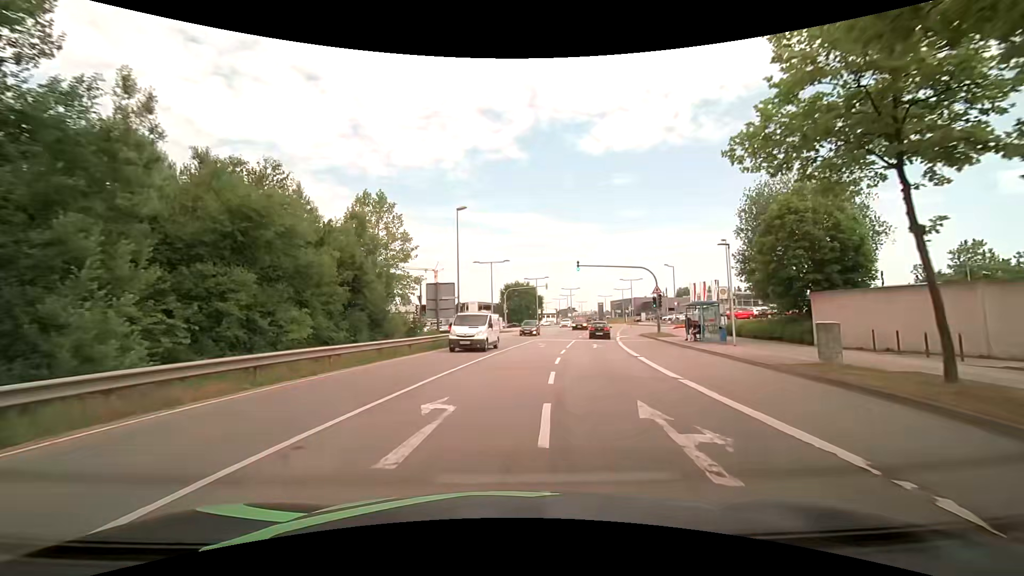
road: secondary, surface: asphalt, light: Day
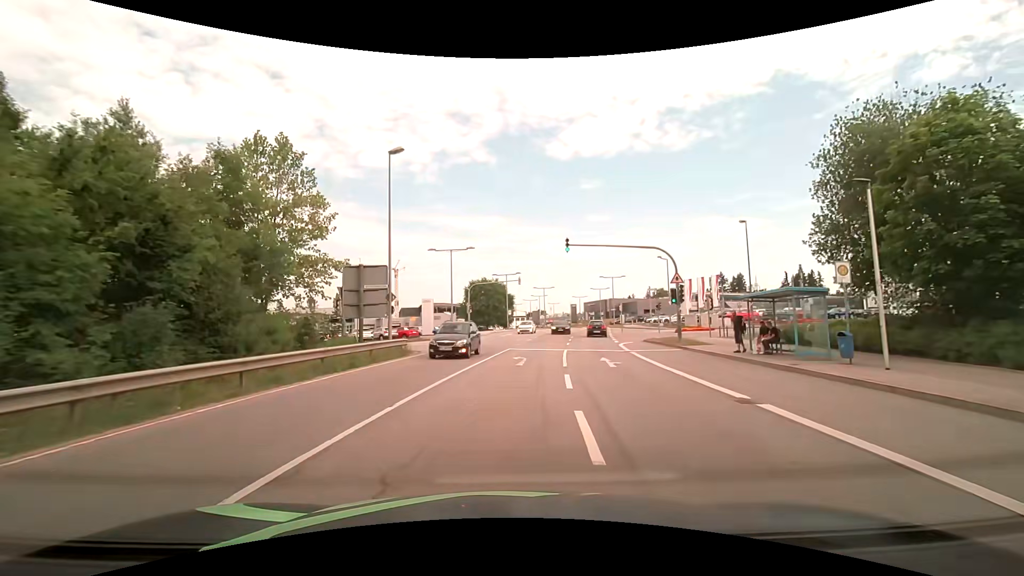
(+0.5, +12.7) m; +4°
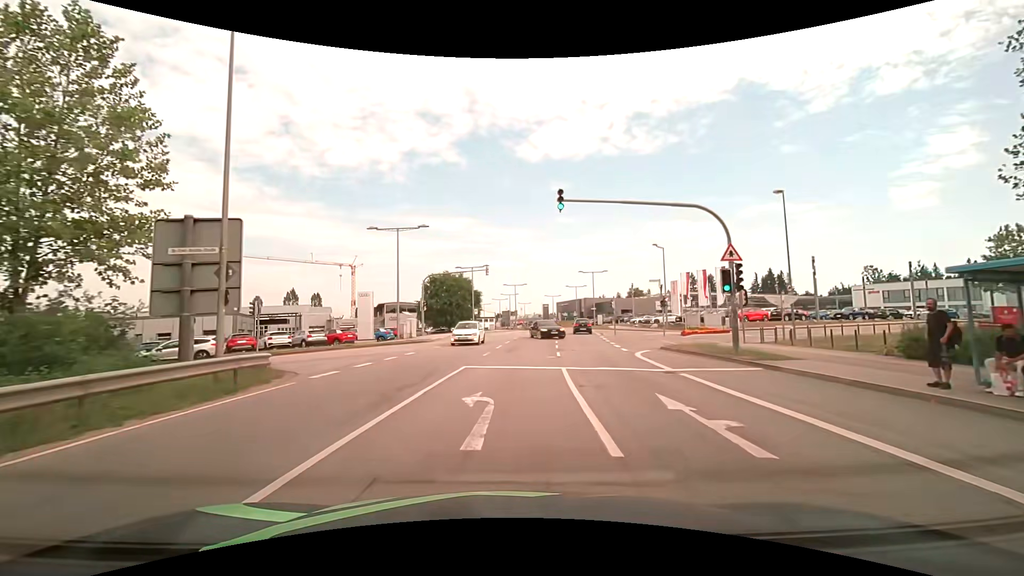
(+0.3, +11.5) m; +4°
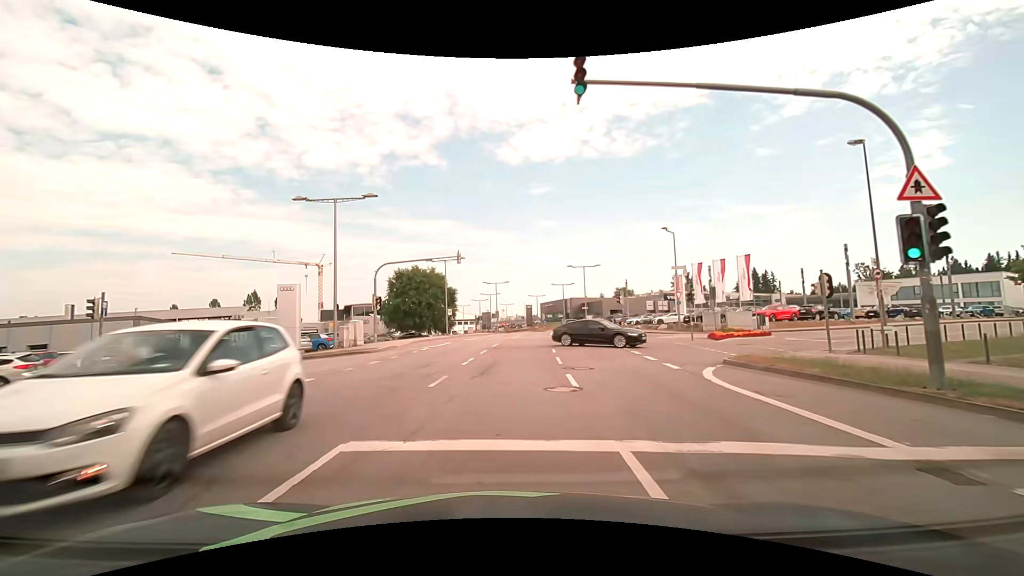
(+0.3, +9.9) m; +3°
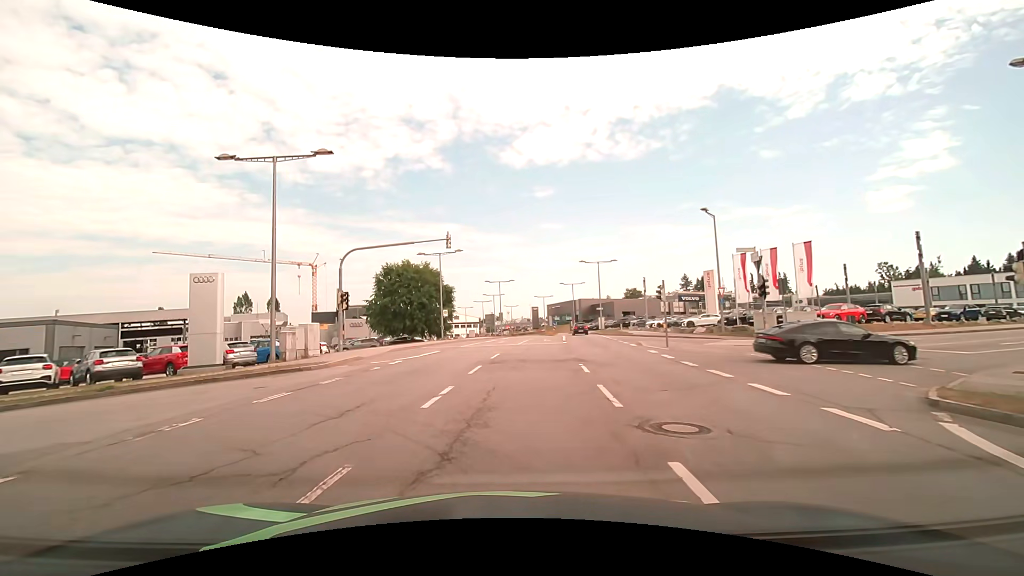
(0.0, +8.0) m; 0°
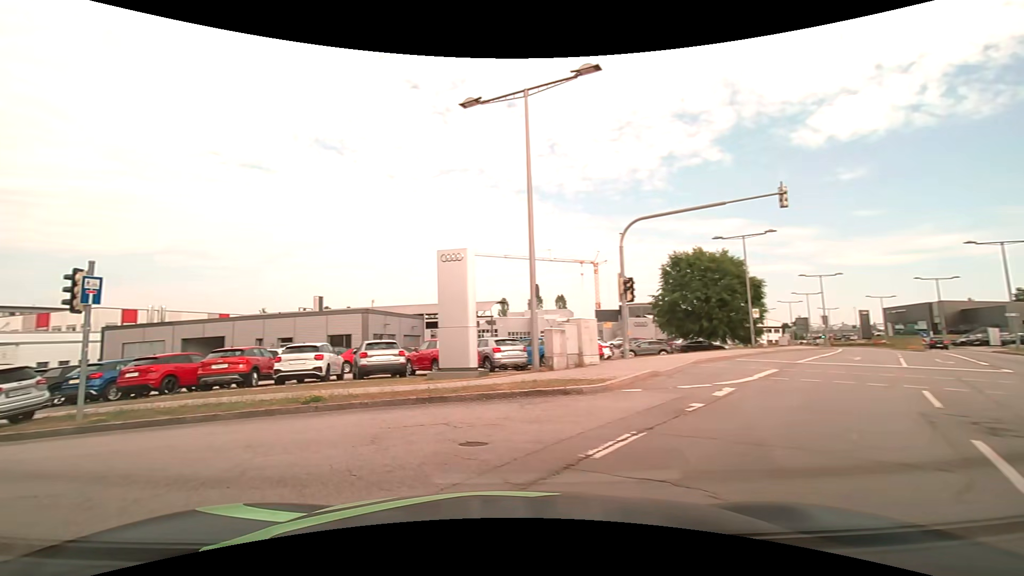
(-1.5, +7.9) m; -30°
